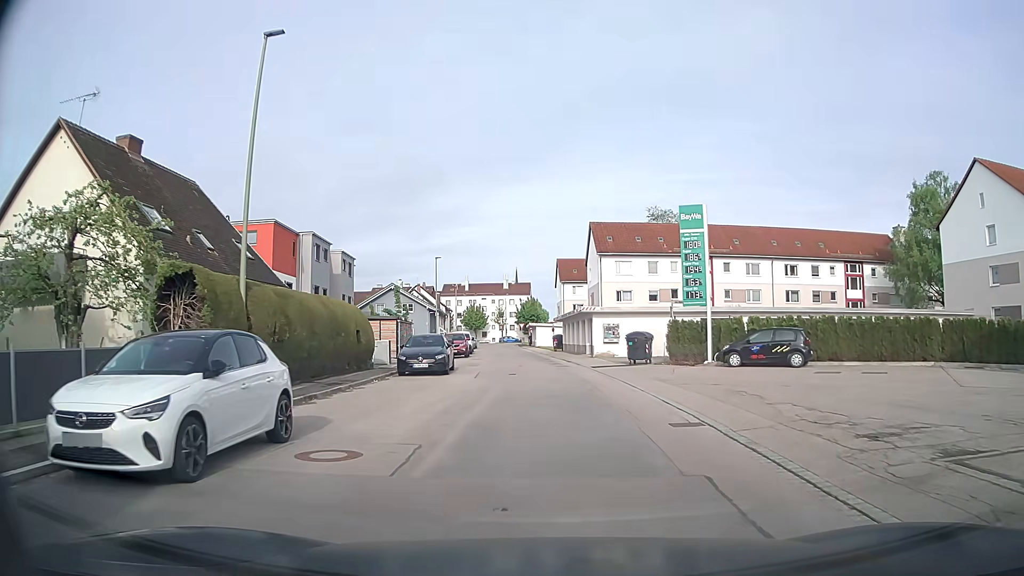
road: residential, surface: asphalt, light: Day
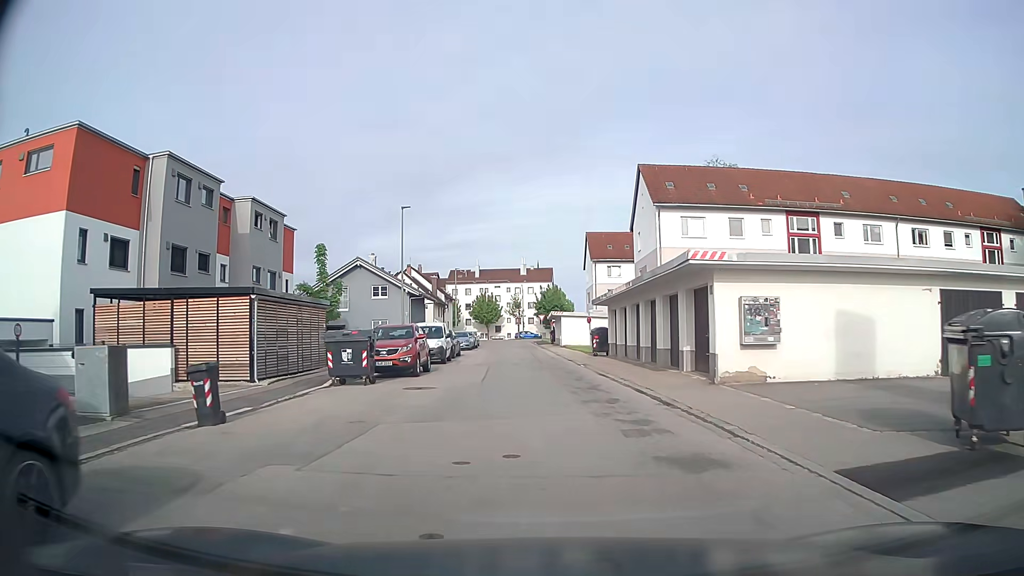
(-0.1, +23.7) m; -2°
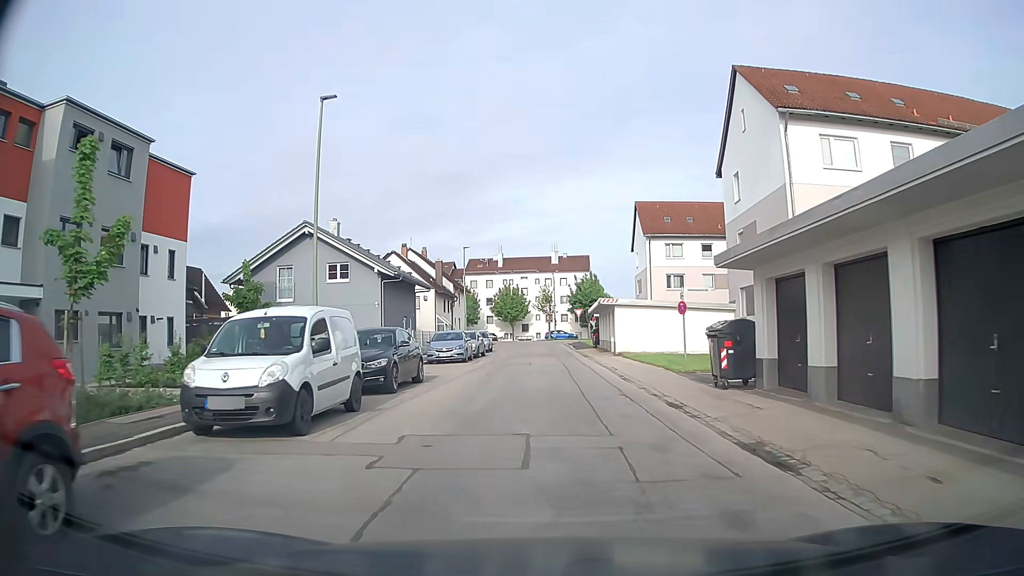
(-0.3, +19.7) m; -2°
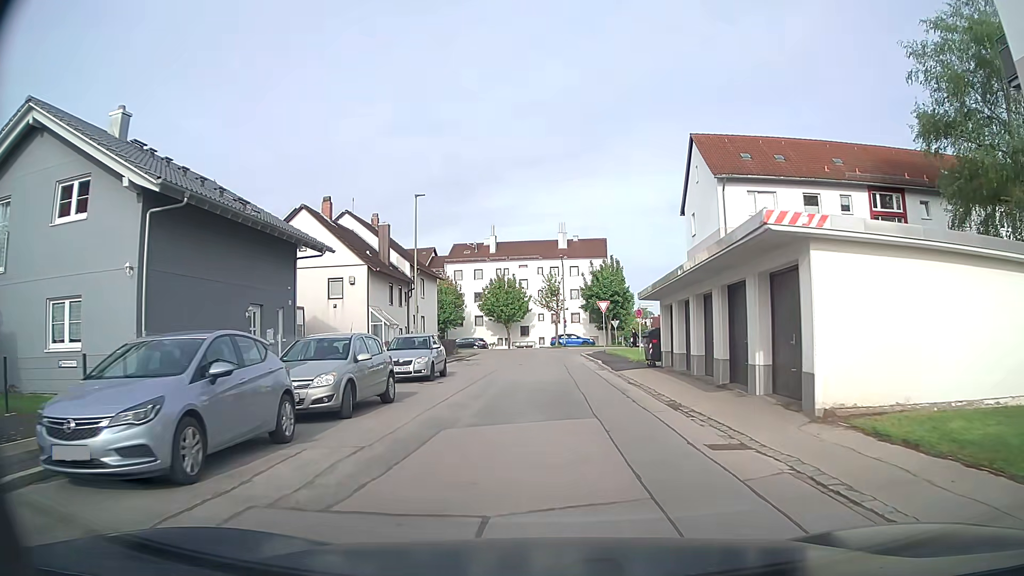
(-0.1, +24.2) m; 0°
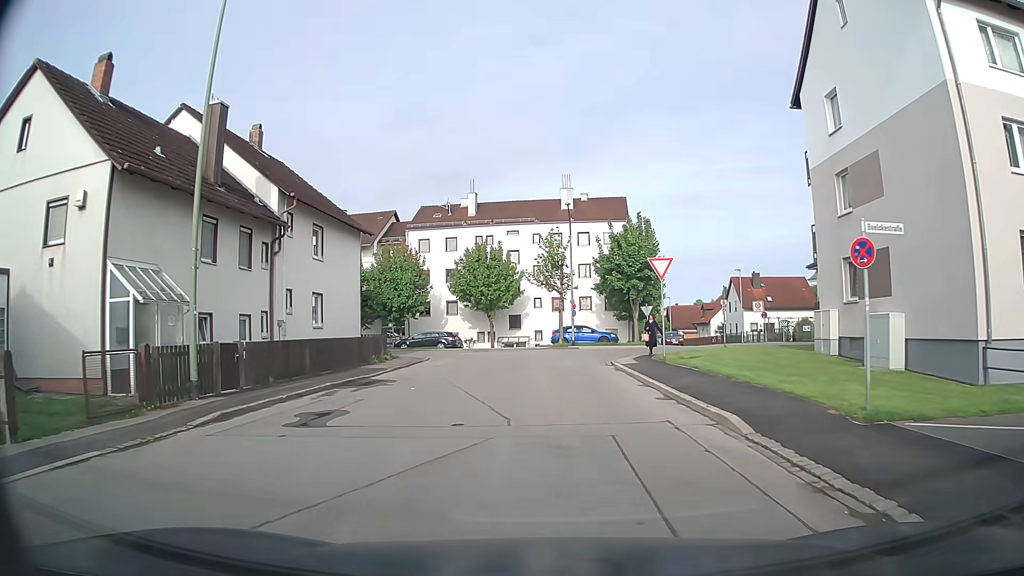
(-0.1, +22.5) m; -1°
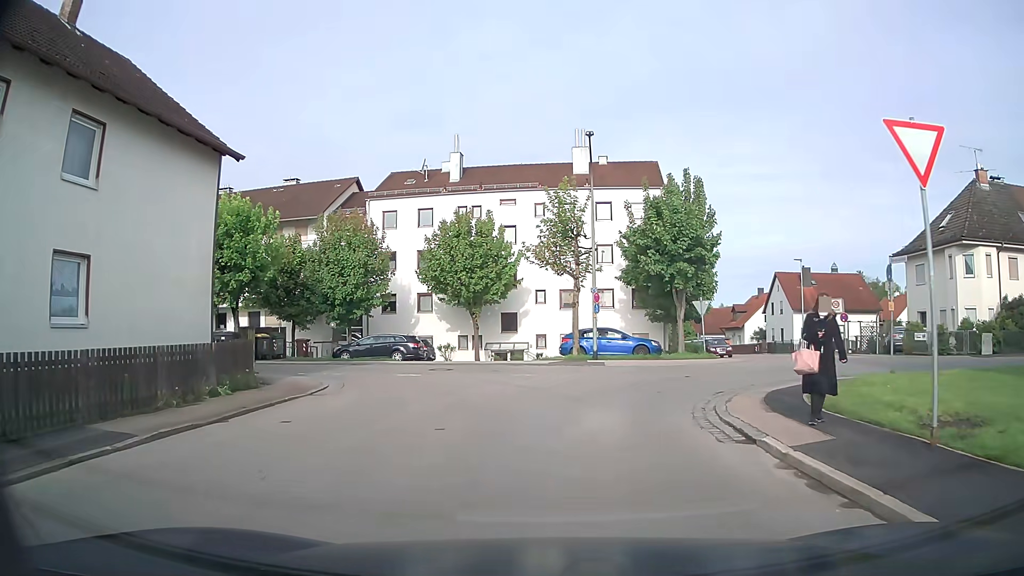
(0.0, +15.3) m; 0°
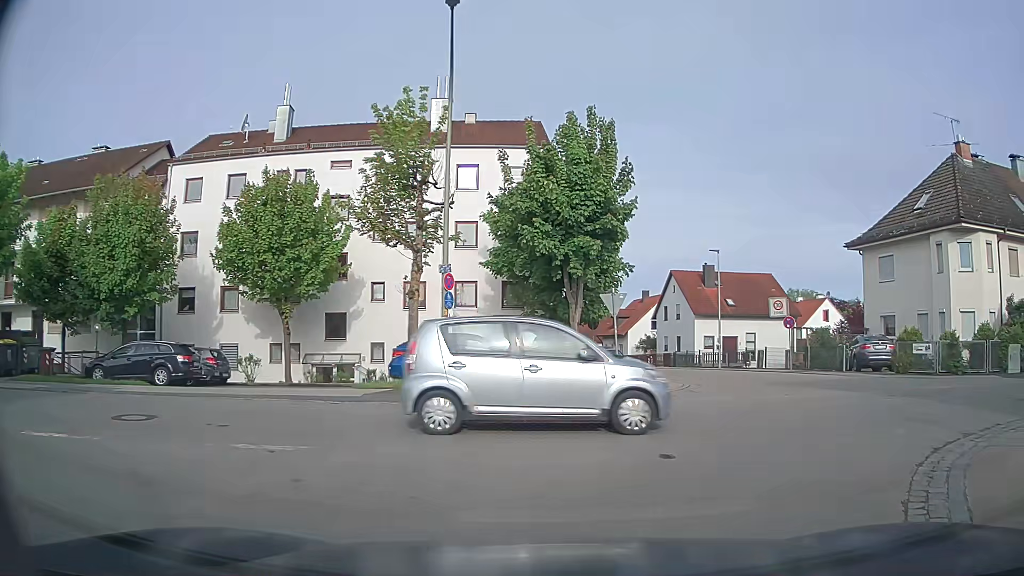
(+0.6, +11.1) m; +10°
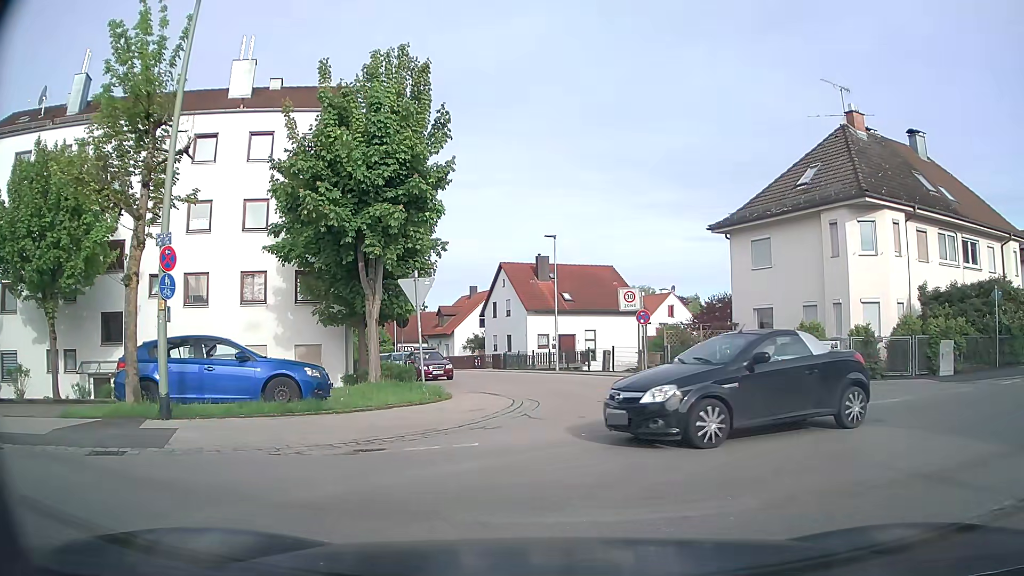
(+0.7, +5.1) m; +13°
